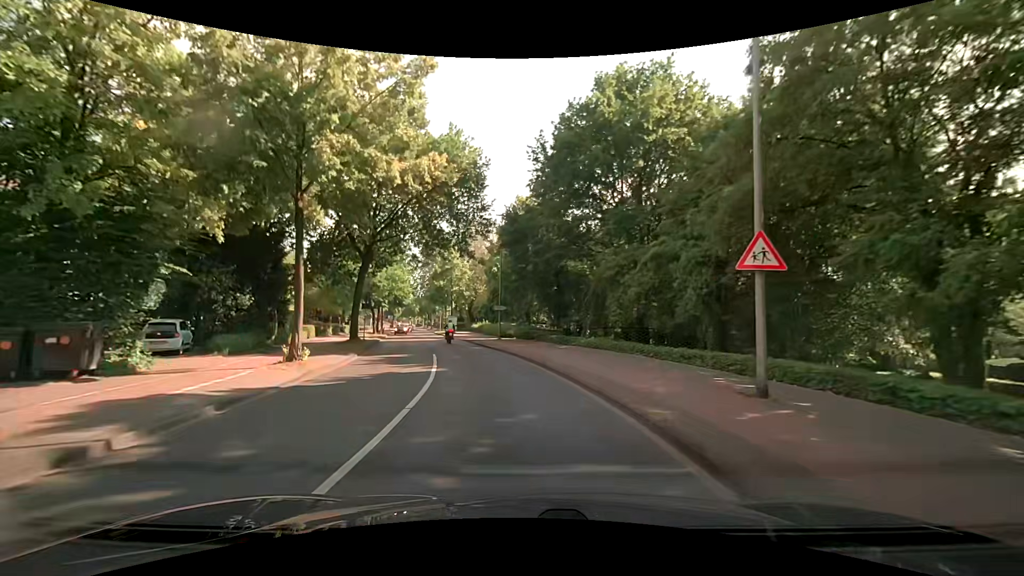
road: tertiary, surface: asphalt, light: Day
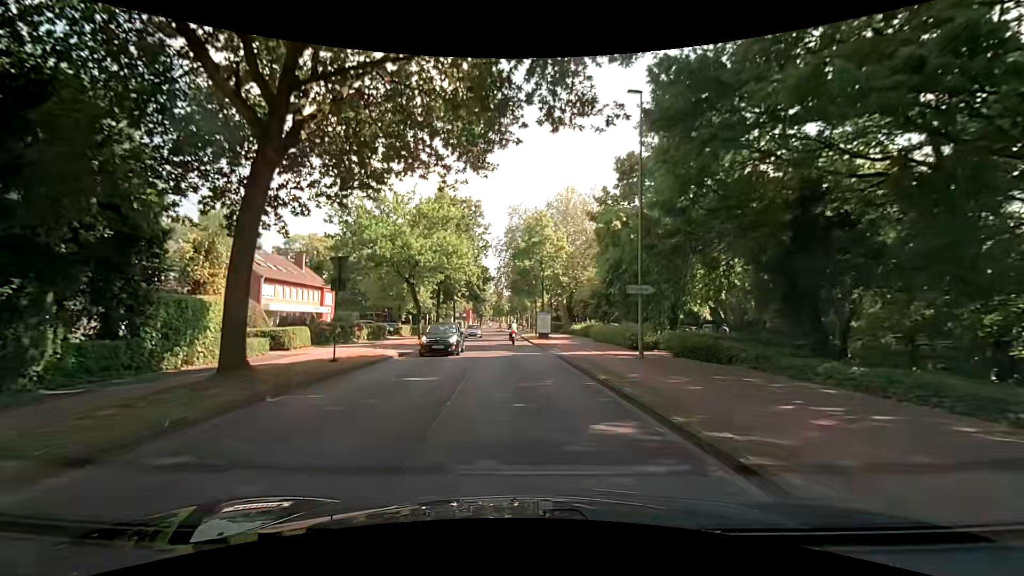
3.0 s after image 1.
(-2.0, +21.5) m; -10°
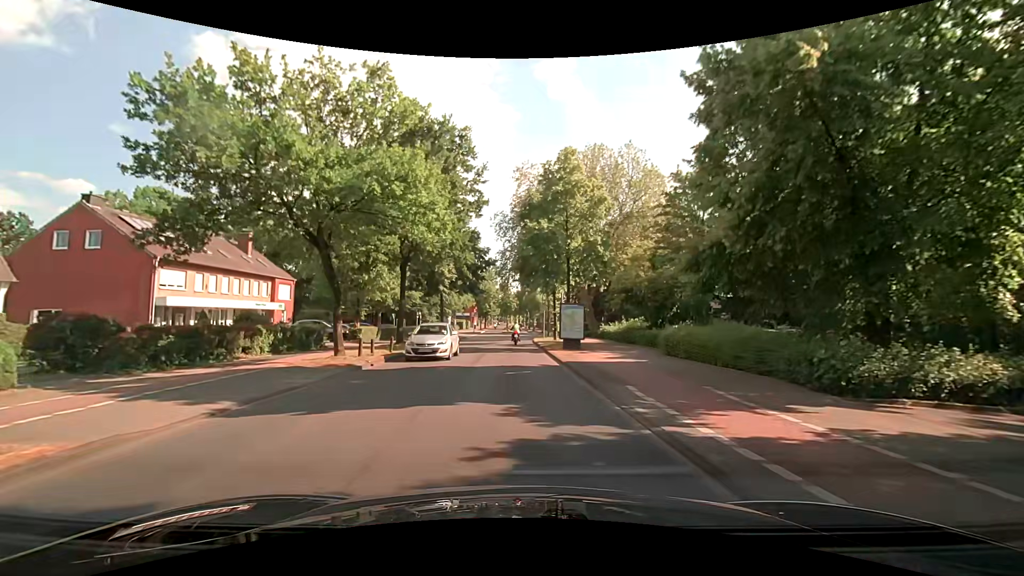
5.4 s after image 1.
(-0.4, +16.8) m; -3°
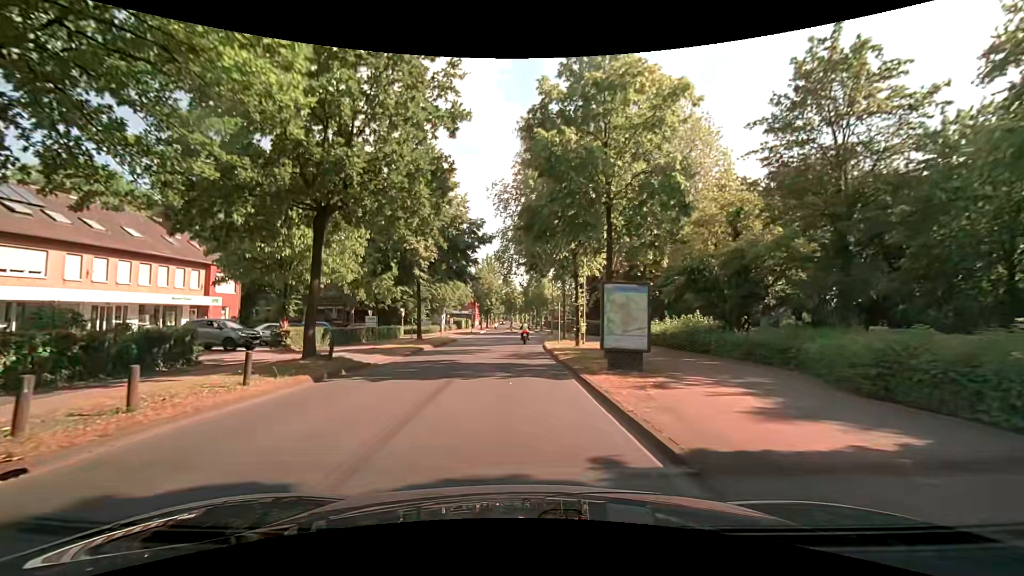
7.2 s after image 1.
(+0.2, +12.4) m; +1°
(0, +10) (-1, +20) (-1, +30) (0, +40) (0, +50) (+1, +60) (+1, +70) (+1, +80) (0, +90) (0, +100) m
